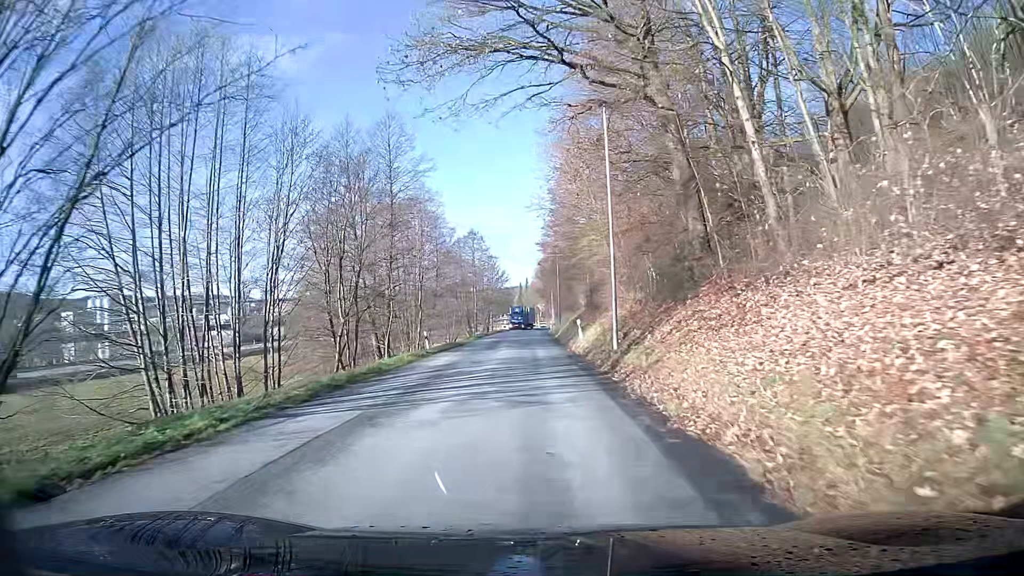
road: tertiary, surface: asphalt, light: Day
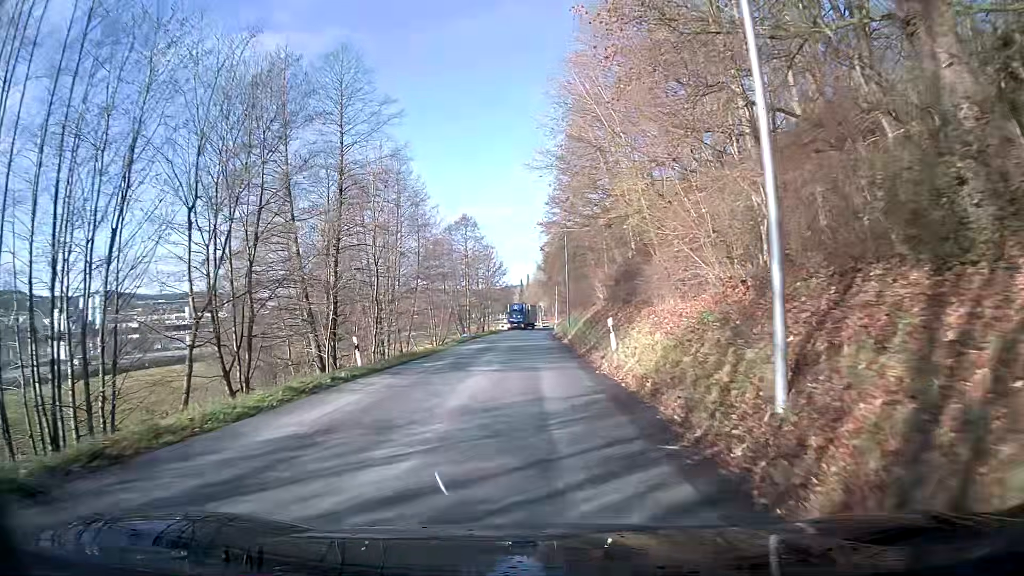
(-0.1, +14.2) m; -1°
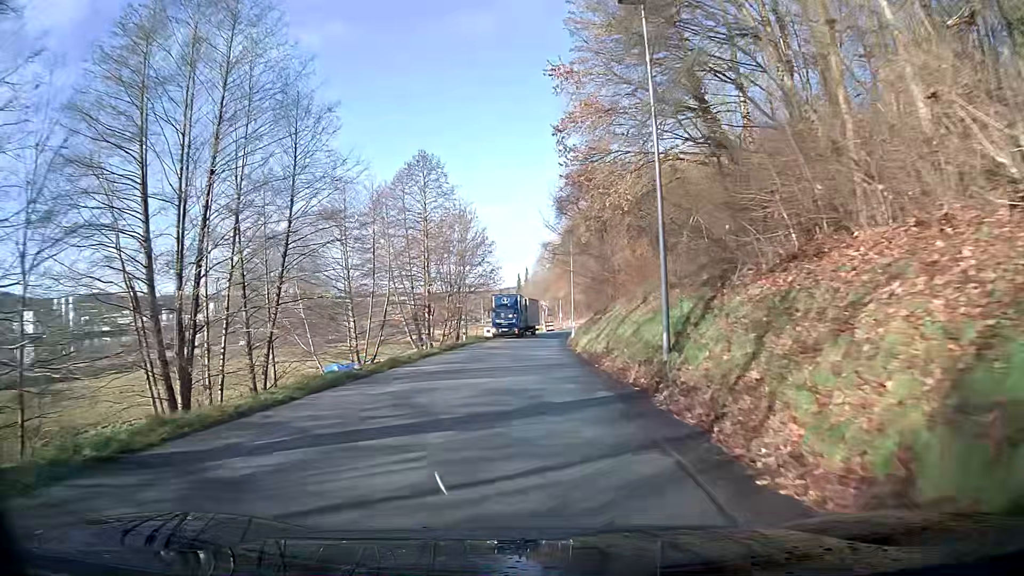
(+0.2, +36.1) m; 0°
